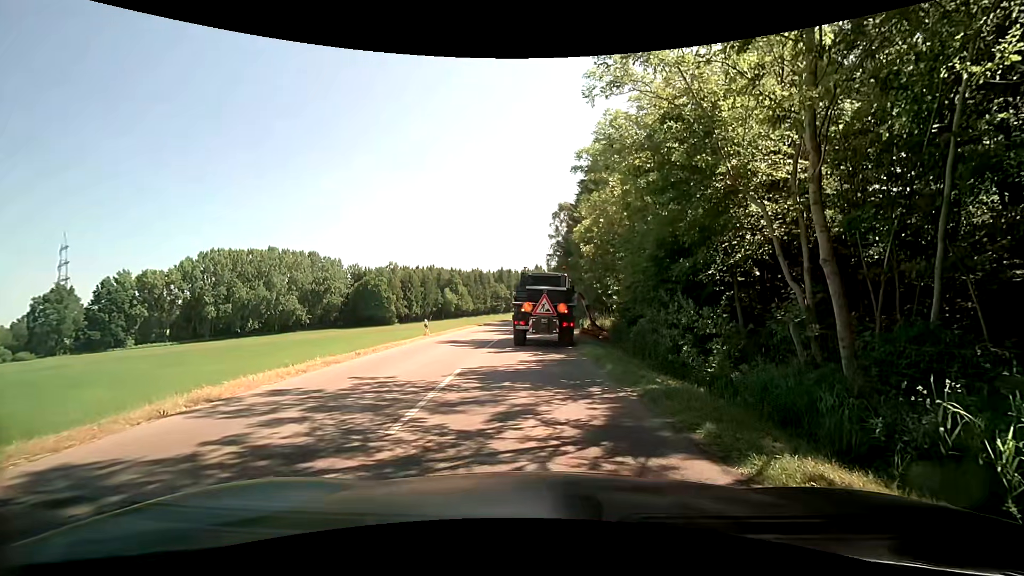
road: tertiary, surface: asphalt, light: Day
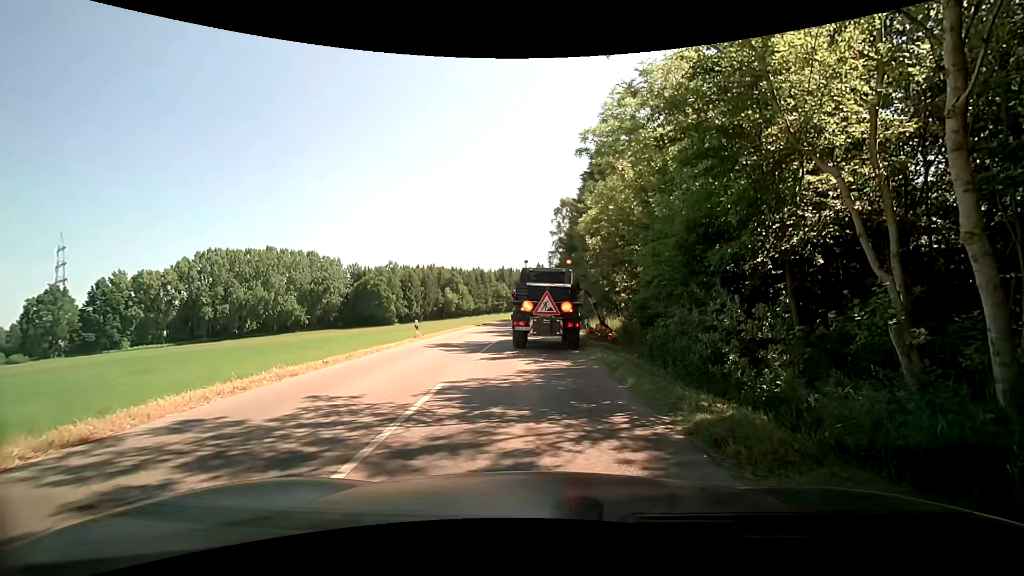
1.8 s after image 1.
(+0.1, +2.3) m; +1°
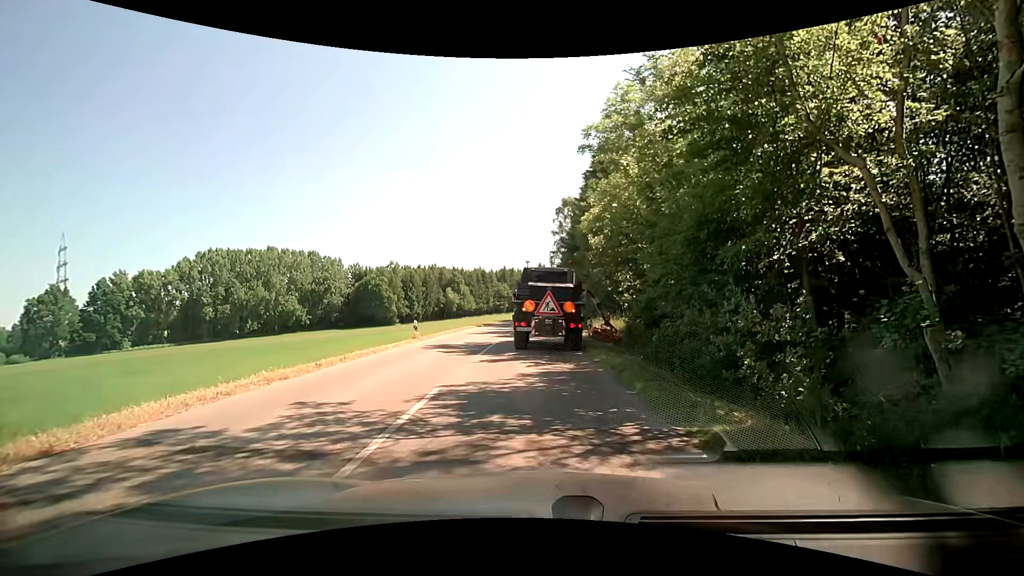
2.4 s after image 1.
(0.0, +0.5) m; 0°
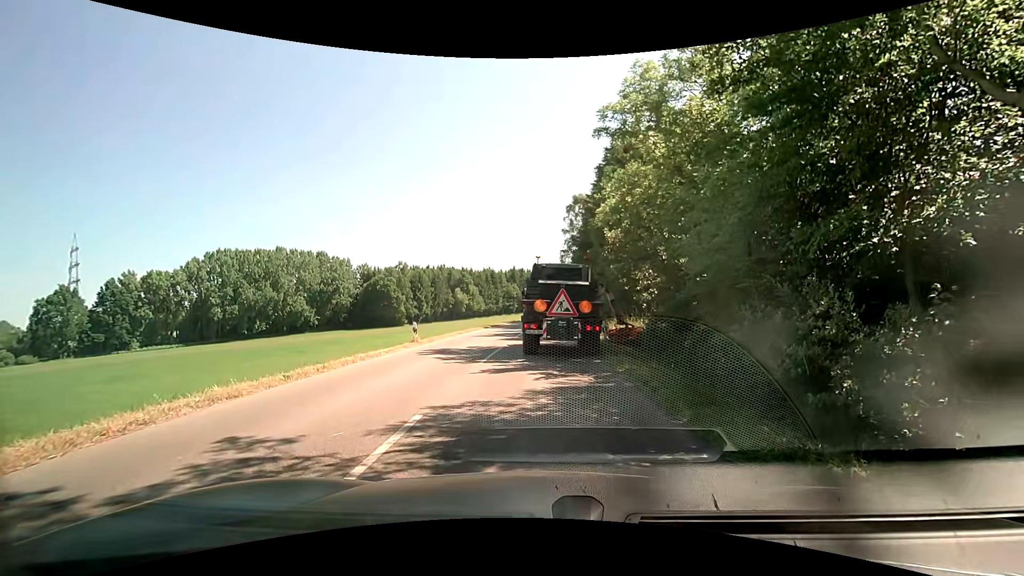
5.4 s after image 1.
(0.0, +2.1) m; 0°
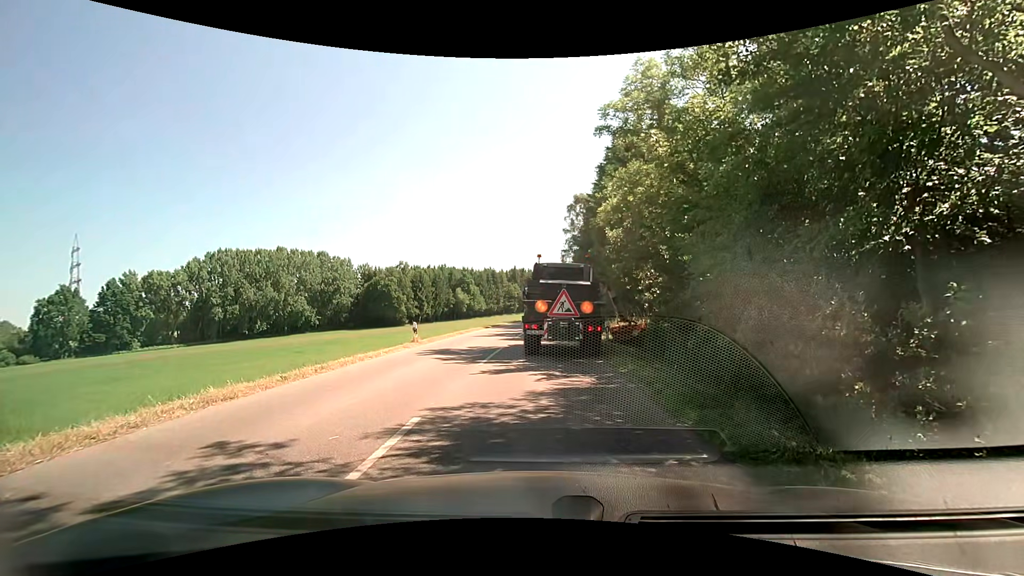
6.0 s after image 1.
(0.0, +0.2) m; 0°
